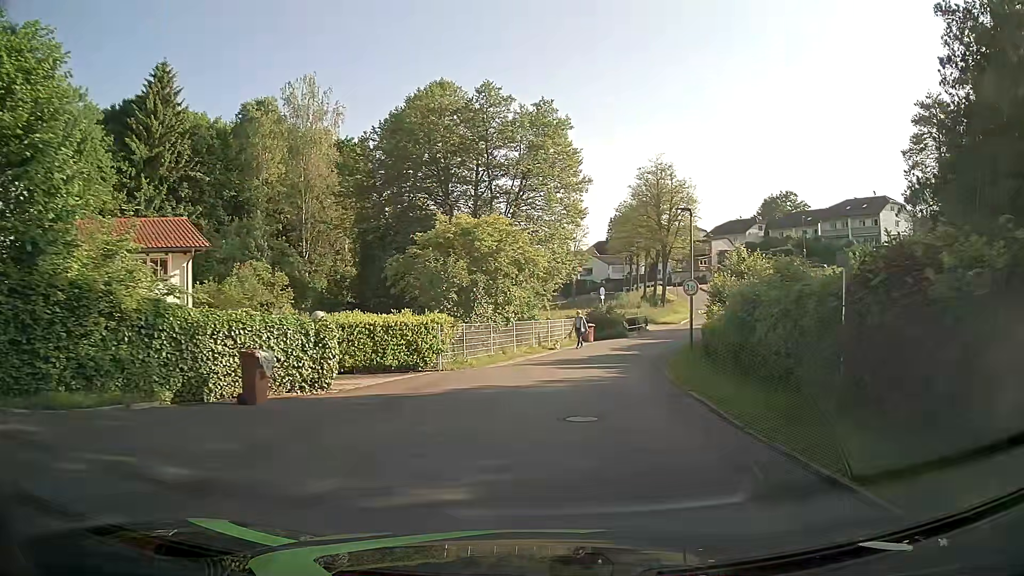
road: residential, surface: asphalt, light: Day
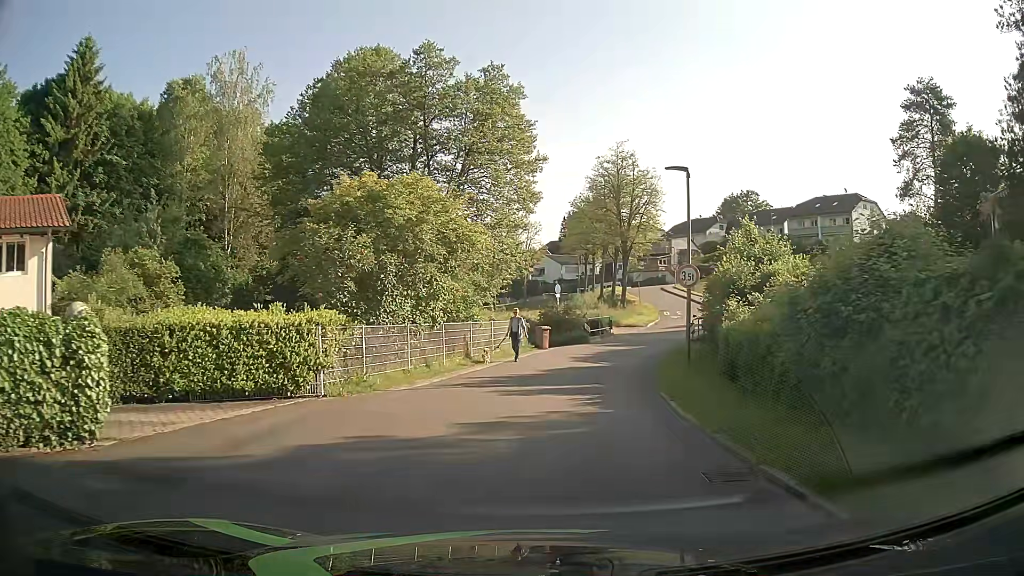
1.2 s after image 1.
(+0.2, +6.6) m; +4°
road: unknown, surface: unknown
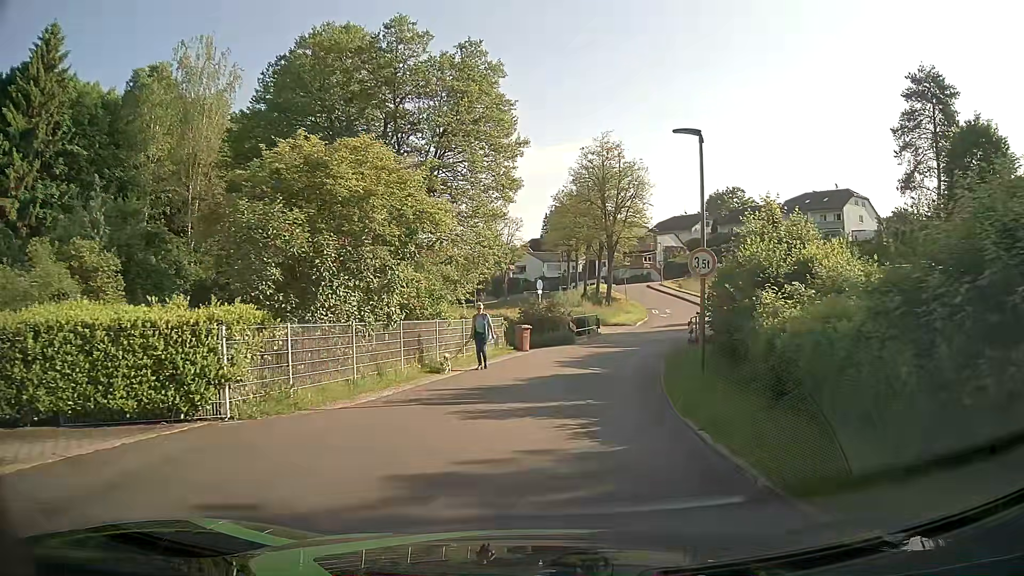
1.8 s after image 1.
(0.0, +3.3) m; +2°
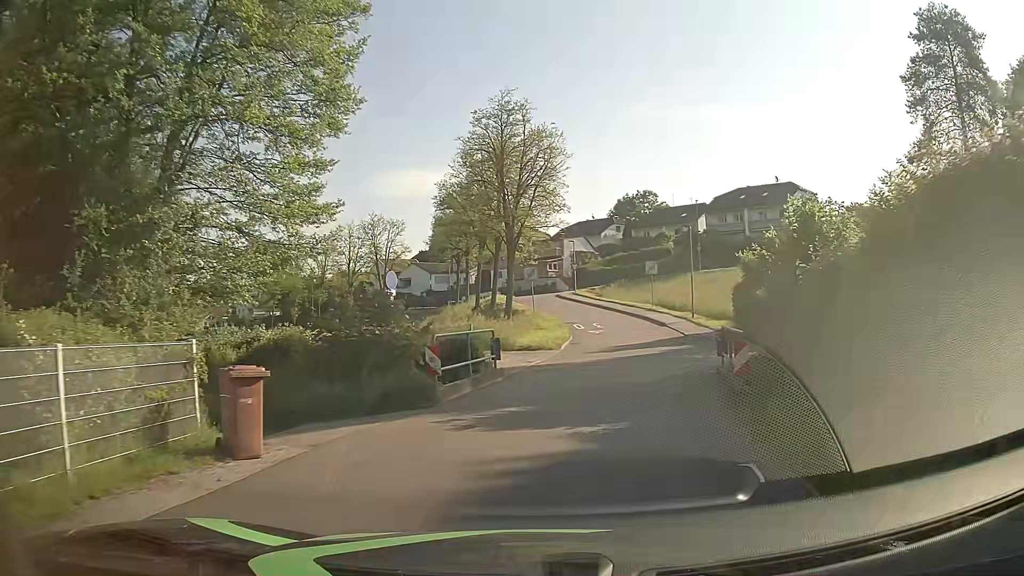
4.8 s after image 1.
(+1.2, +17.5) m; +9°
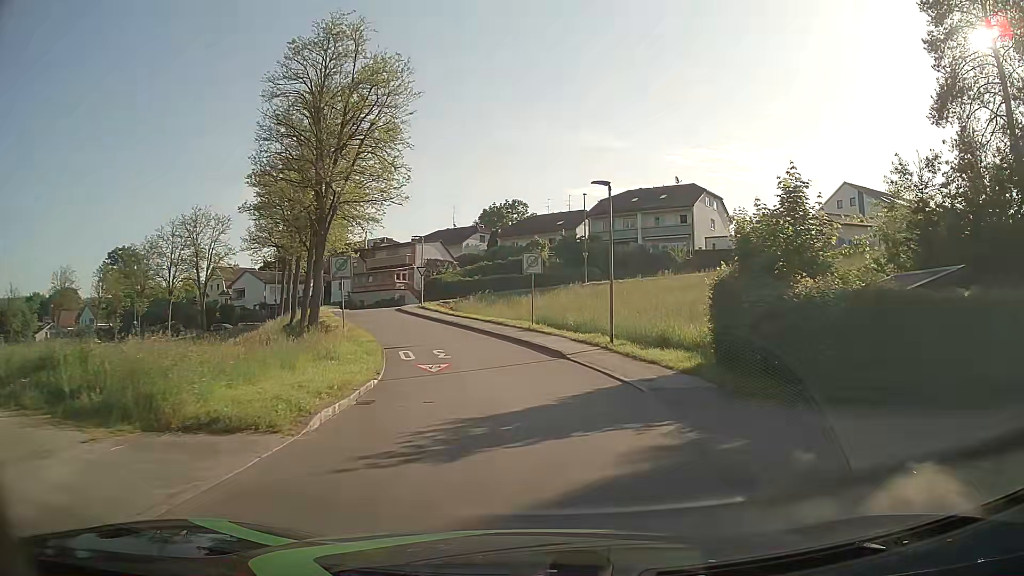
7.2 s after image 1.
(+1.7, +16.4) m; +11°
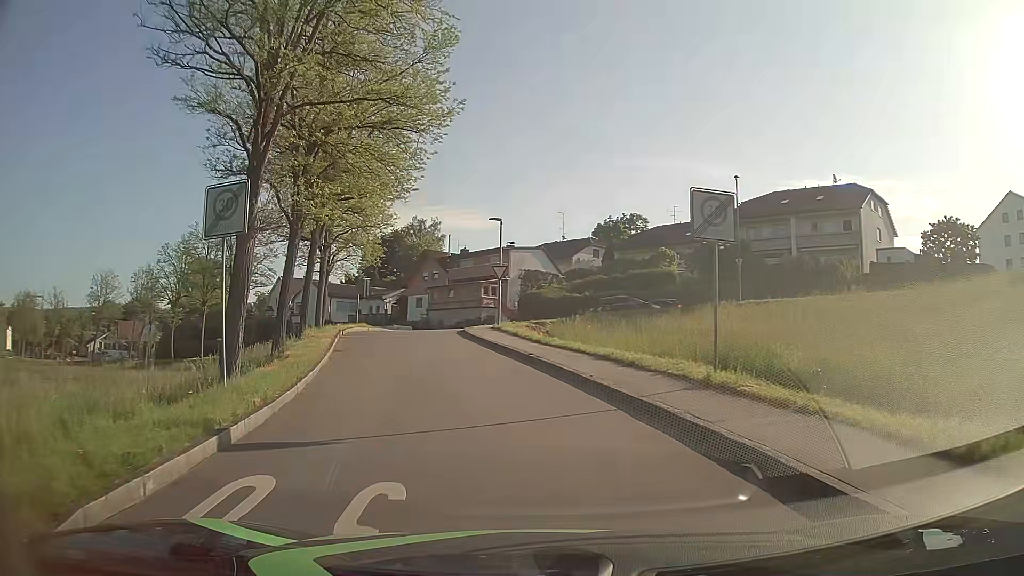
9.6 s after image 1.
(-0.7, +17.4) m; -9°
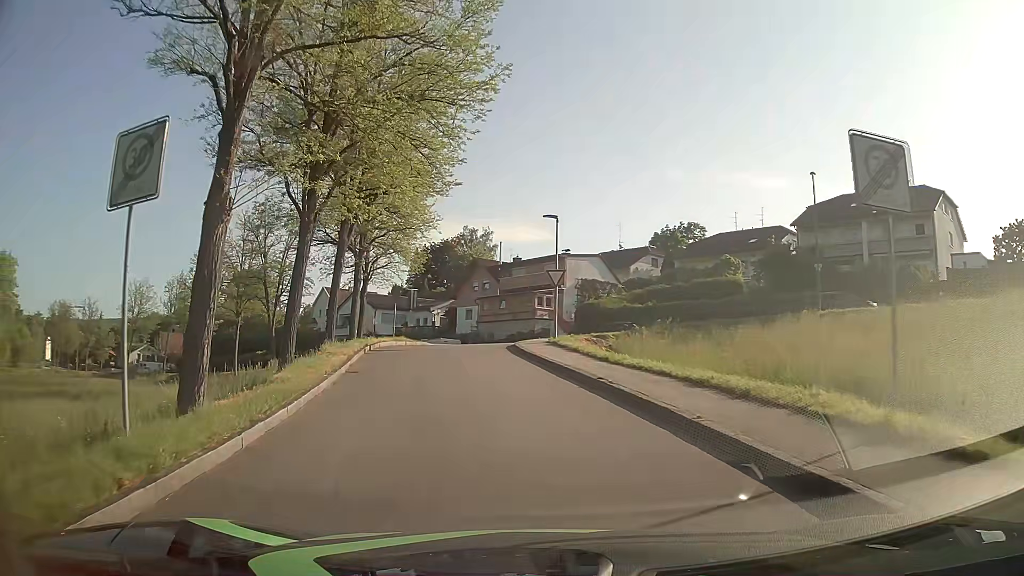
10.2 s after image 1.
(-0.1, +4.3) m; -4°
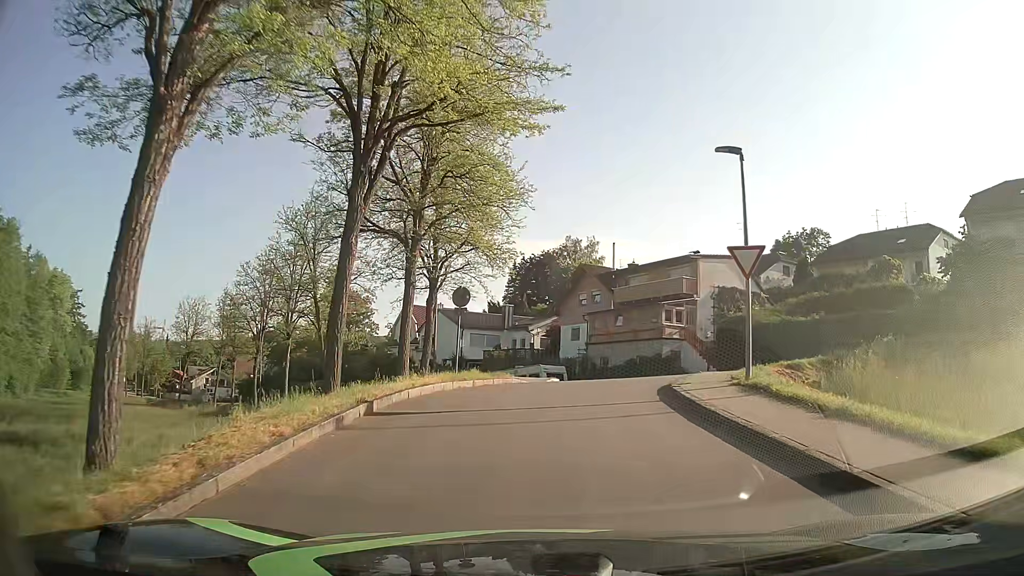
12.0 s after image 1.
(-1.2, +12.7) m; -9°
(0, +10) (+2, +20) (+9, +26) (+18, +25) (+27, +20) (+36, +16) (+46, +12) (+55, +10) (+65, +8) (+75, +8) m
